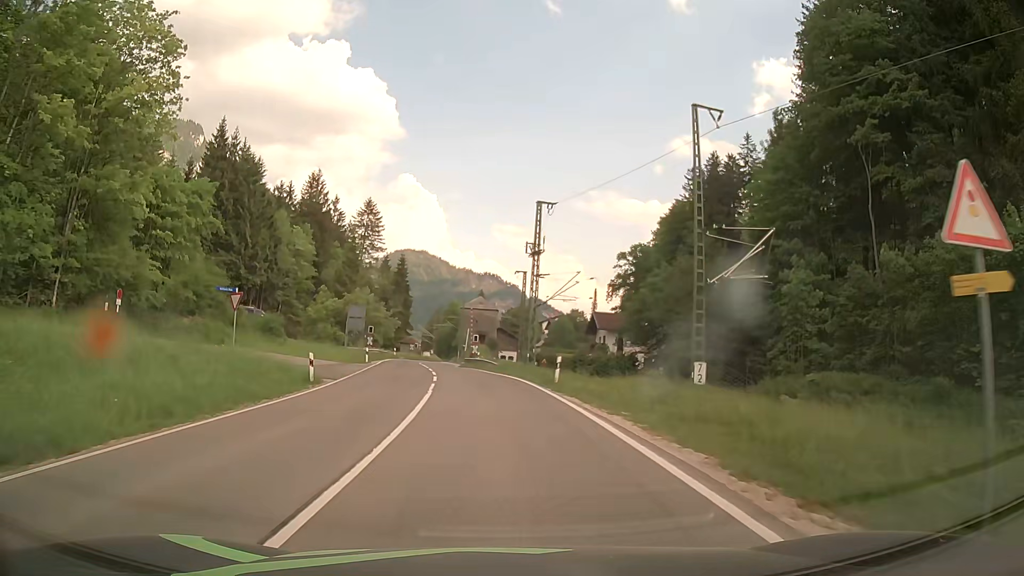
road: primary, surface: asphalt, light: Day
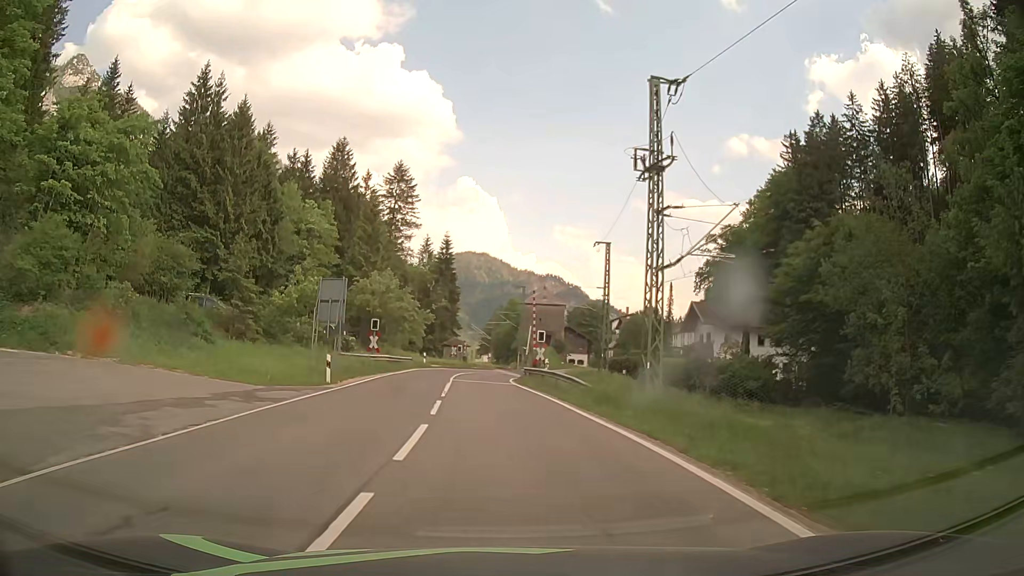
(-0.9, +23.1) m; -5°
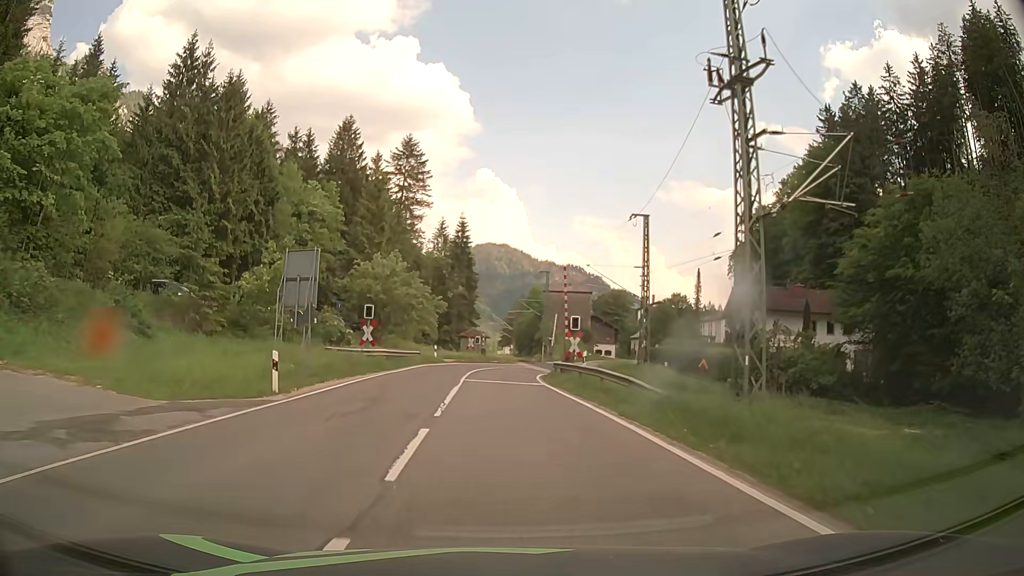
(-0.1, +7.7) m; -1°
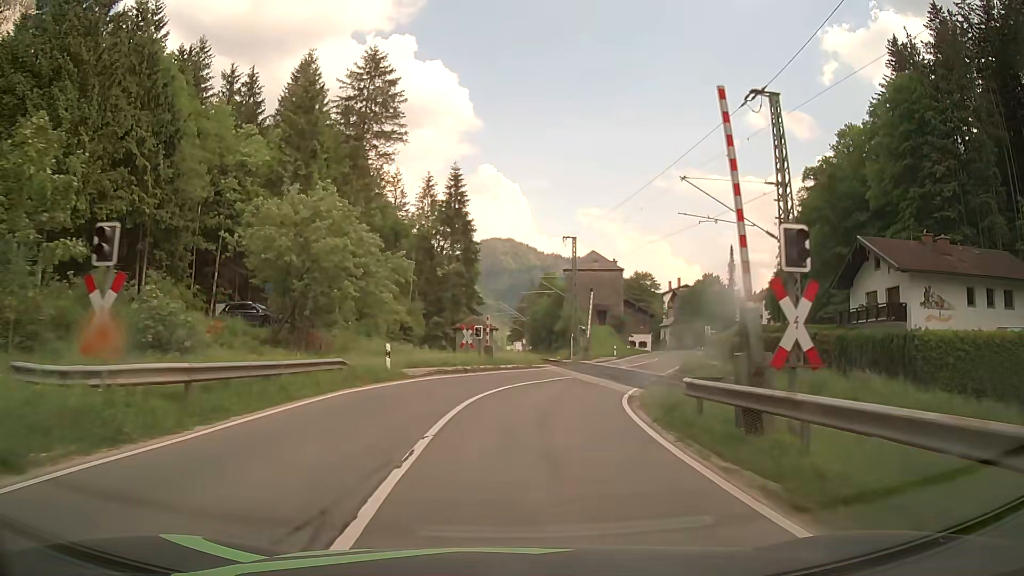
(-0.7, +23.3) m; -1°
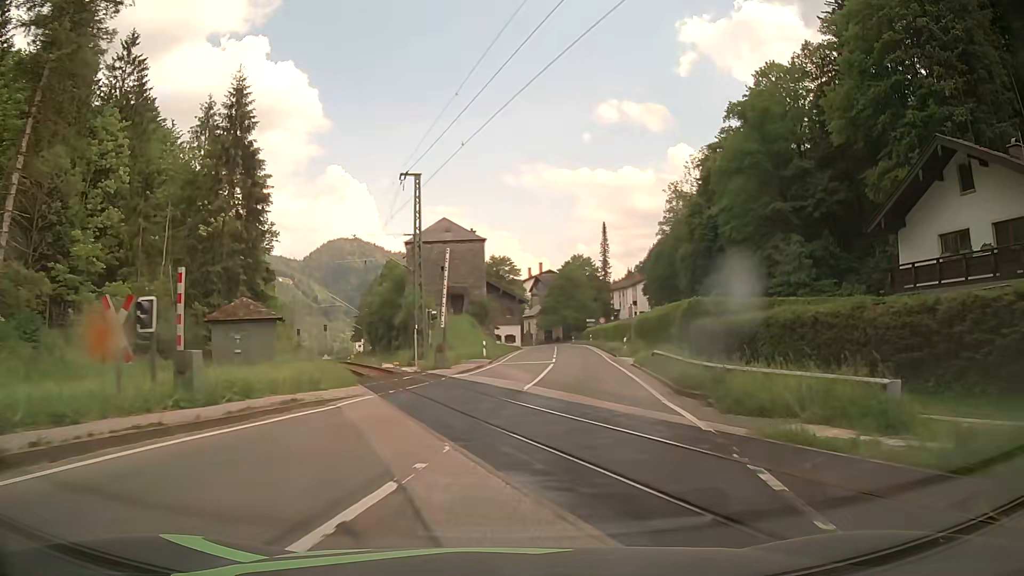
(+2.1, +23.1) m; +12°
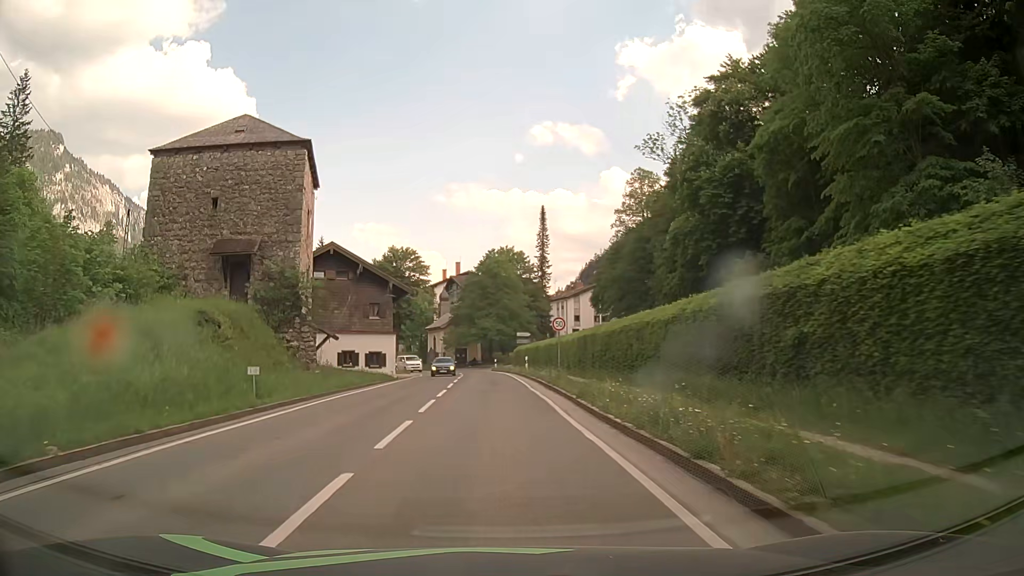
(+4.4, +38.0) m; +7°
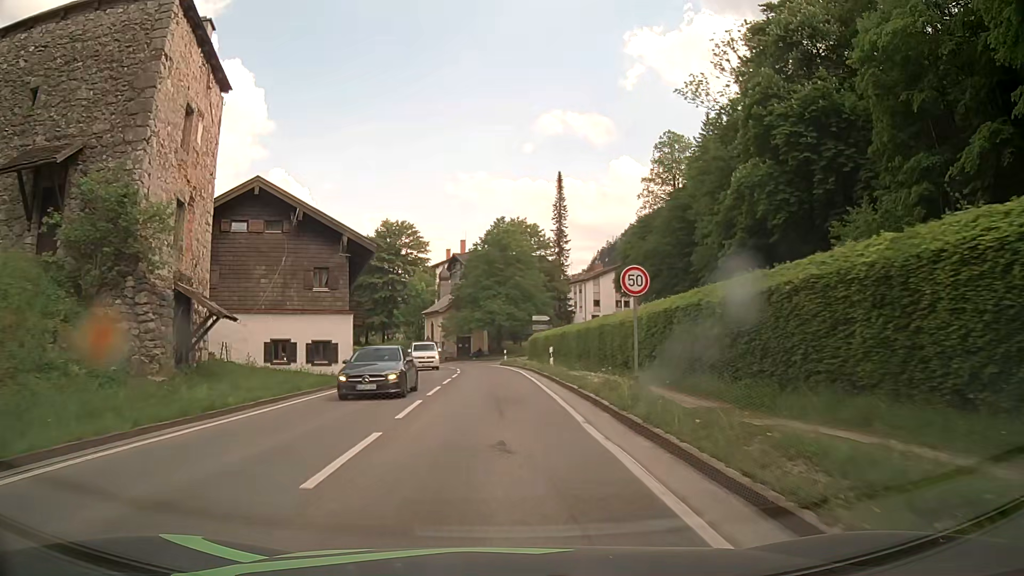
(-0.1, +15.2) m; -1°
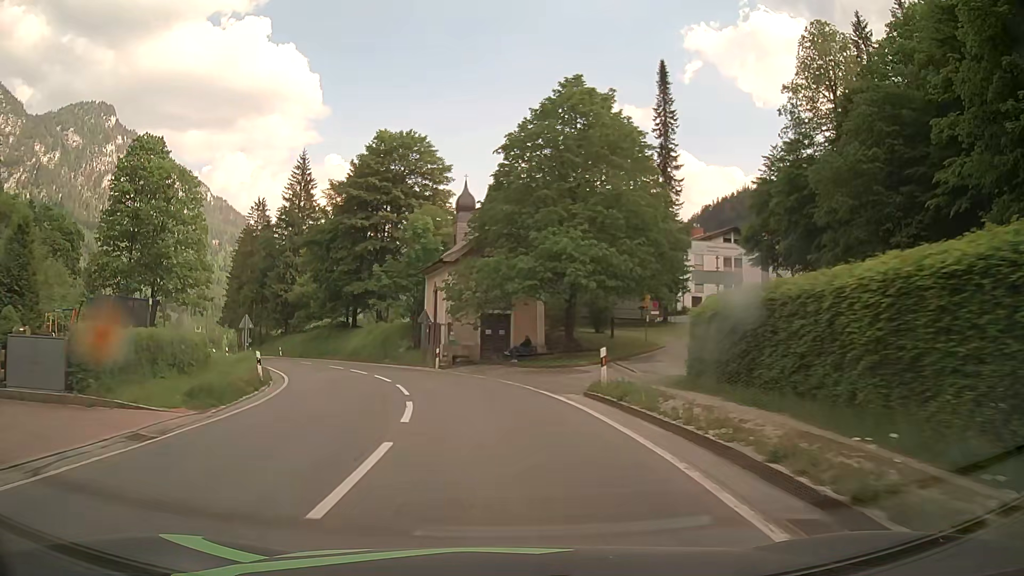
(-1.0, +38.0) m; -4°
(0, +10) (-2, +20) (-4, +30) (-8, +39) (-13, +48) (-18, +56) (-23, +65) (-28, +73) (-33, +82) (-39, +90) m
